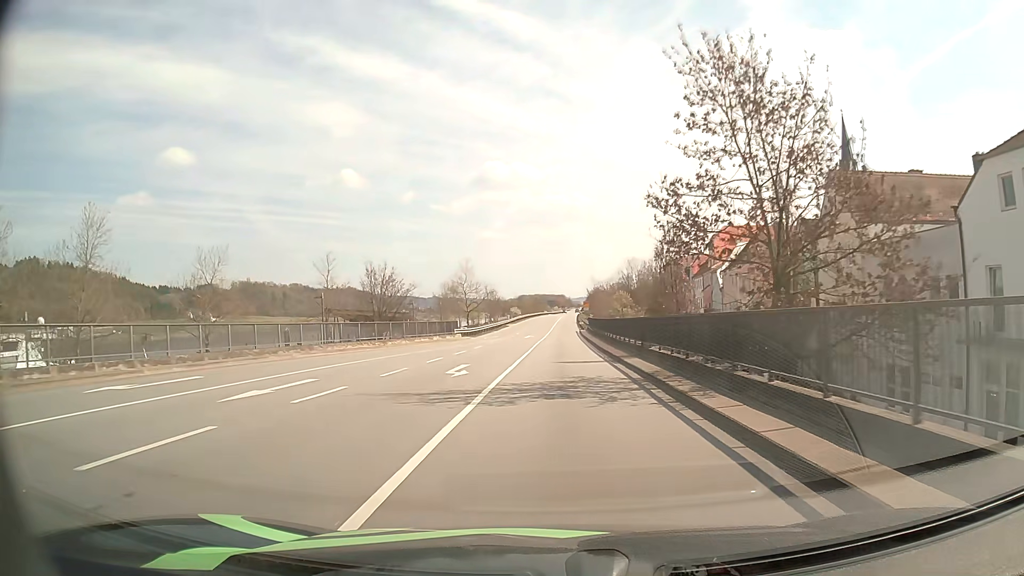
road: primary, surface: asphalt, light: Day
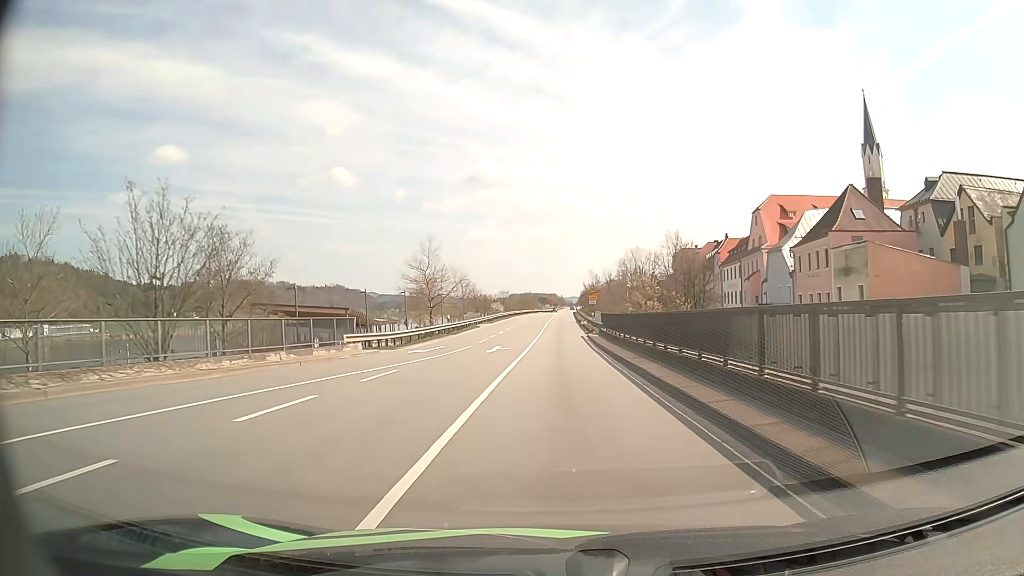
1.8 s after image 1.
(+0.2, +26.6) m; +1°
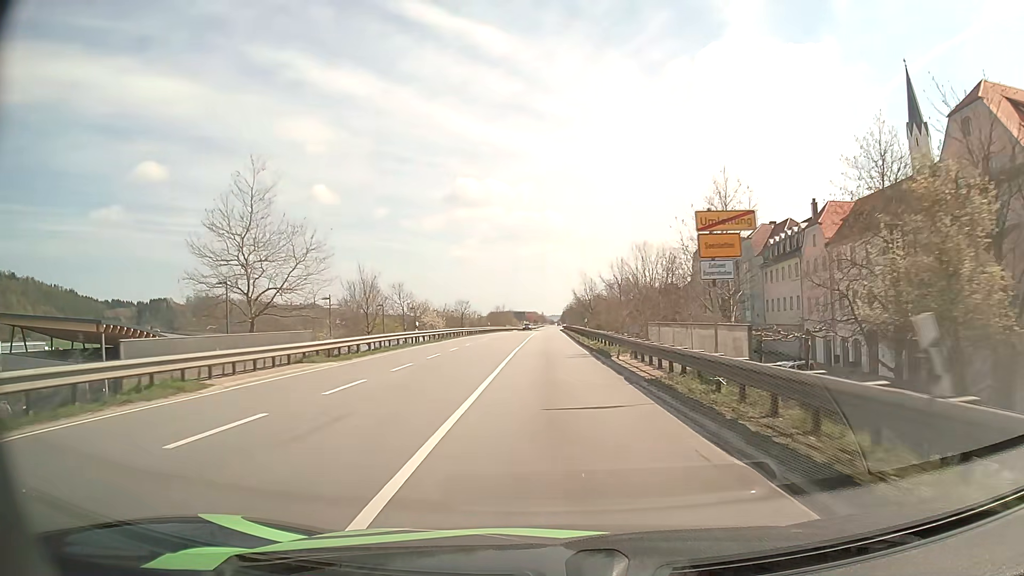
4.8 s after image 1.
(+0.5, +46.4) m; +2°
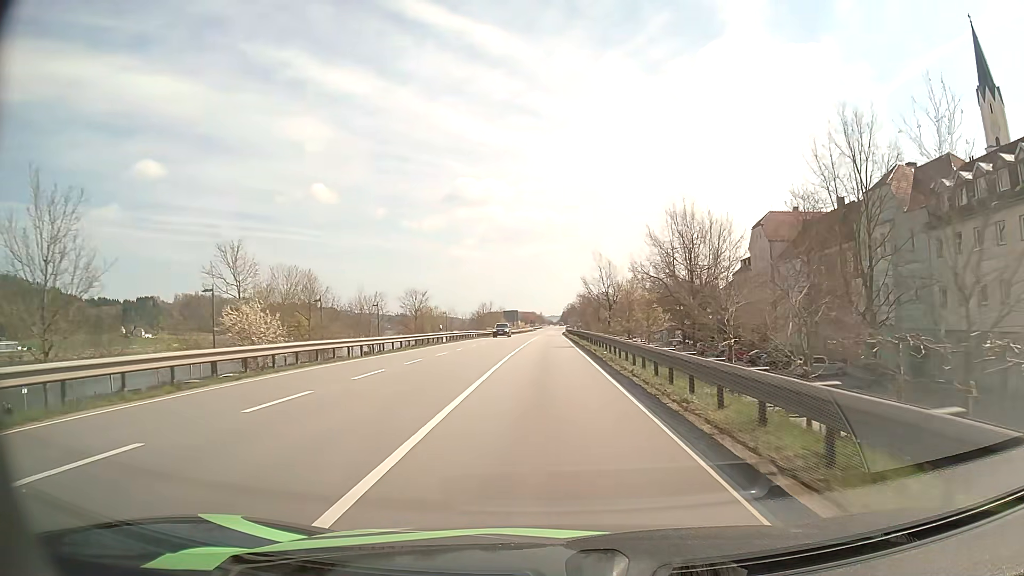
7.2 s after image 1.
(0.0, +38.9) m; 0°
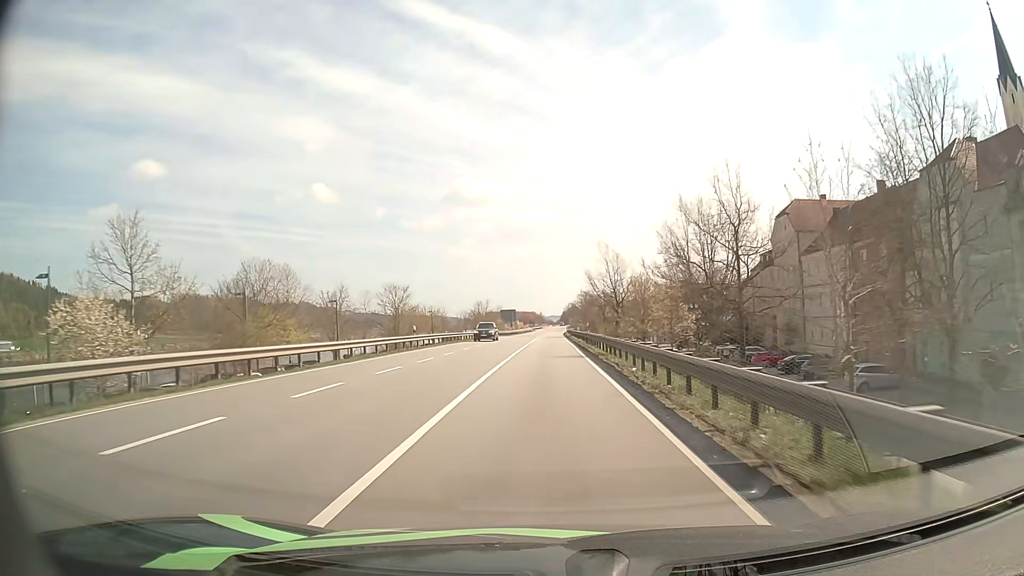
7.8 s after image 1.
(0.0, +9.8) m; 0°
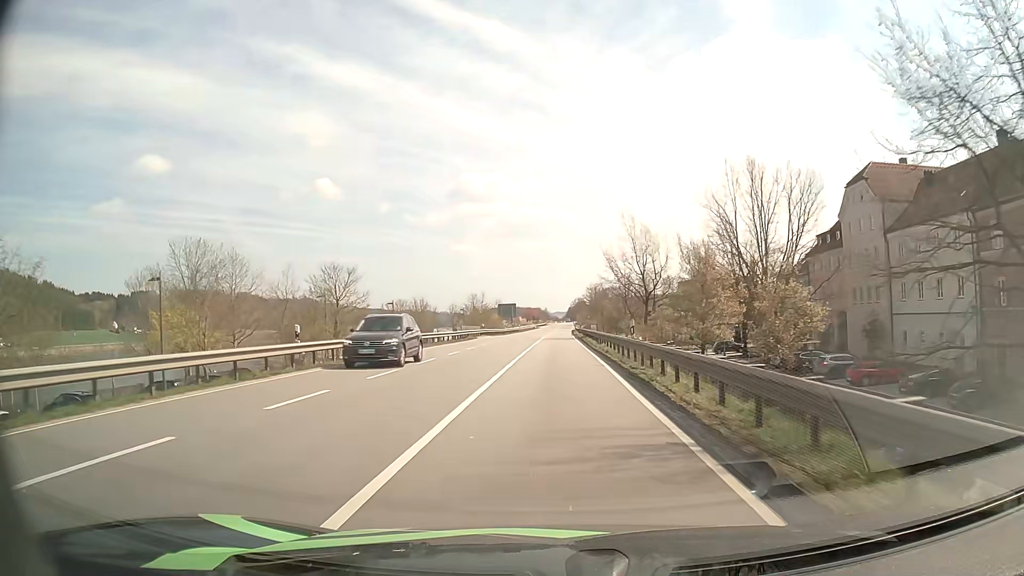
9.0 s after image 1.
(-0.1, +19.7) m; 0°
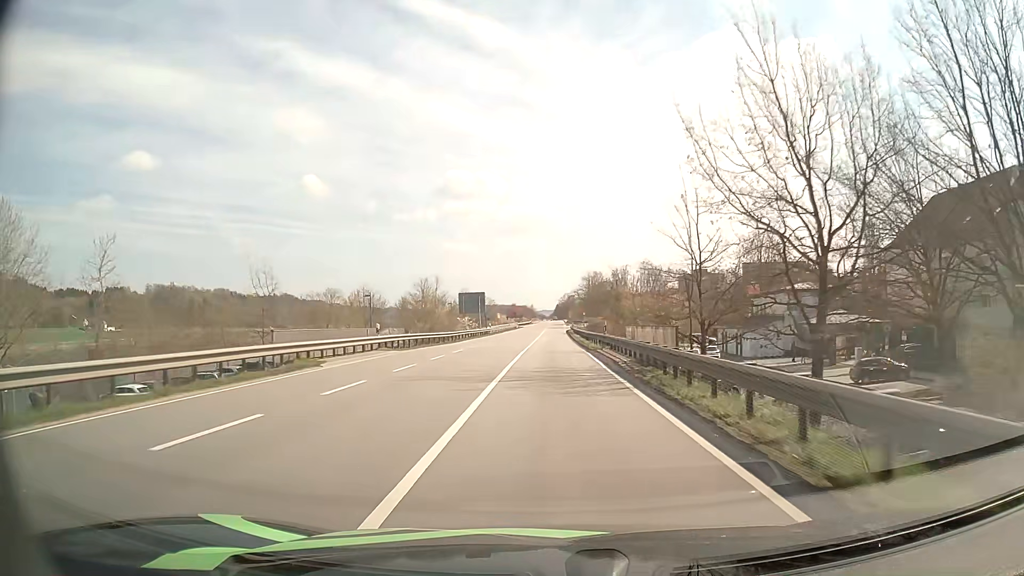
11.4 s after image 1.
(+0.2, +39.6) m; +1°
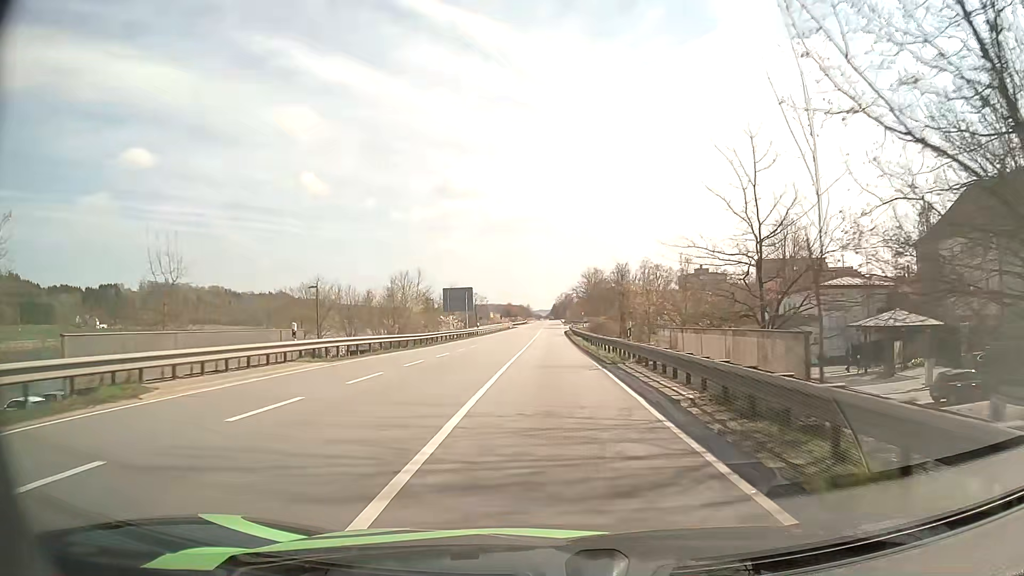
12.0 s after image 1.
(0.0, +9.9) m; 0°
(0, +10) (0, +20) (0, +30) (0, +40) (0, +50) (0, +60) (0, +70) (0, +80) (+1, +90) (+1, +100) m
